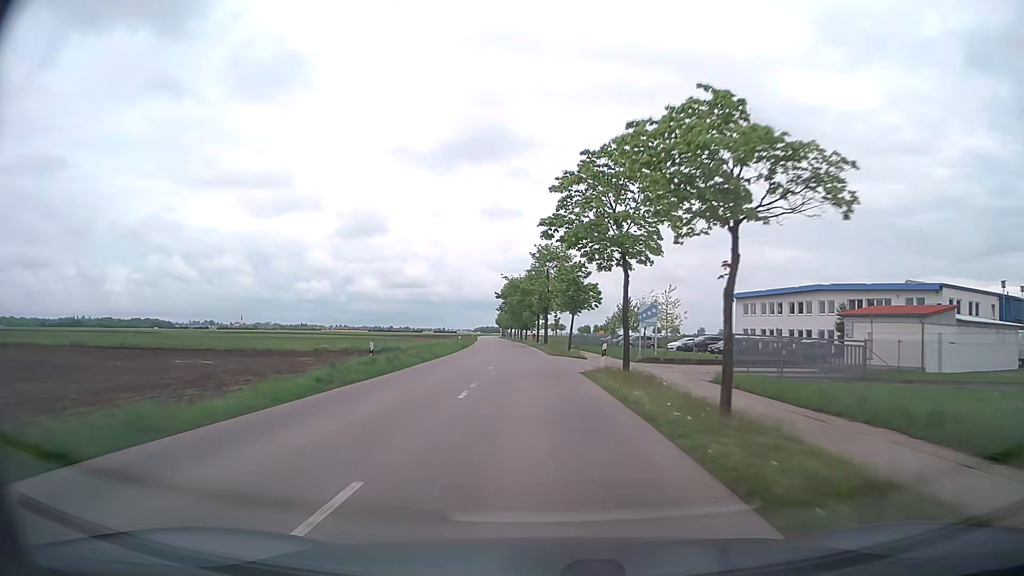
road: tertiary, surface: asphalt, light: Day
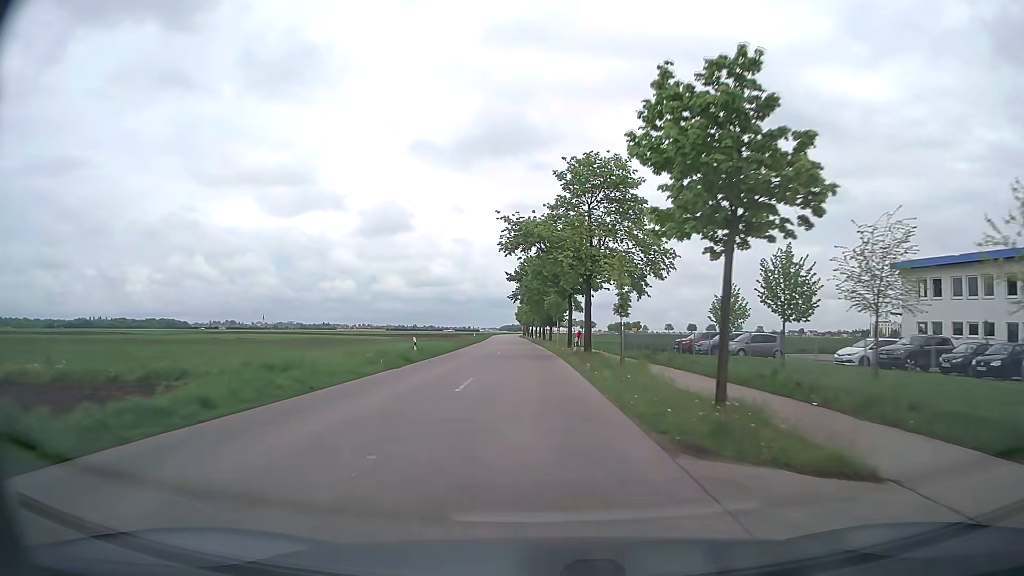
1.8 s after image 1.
(-0.5, +35.0) m; -2°
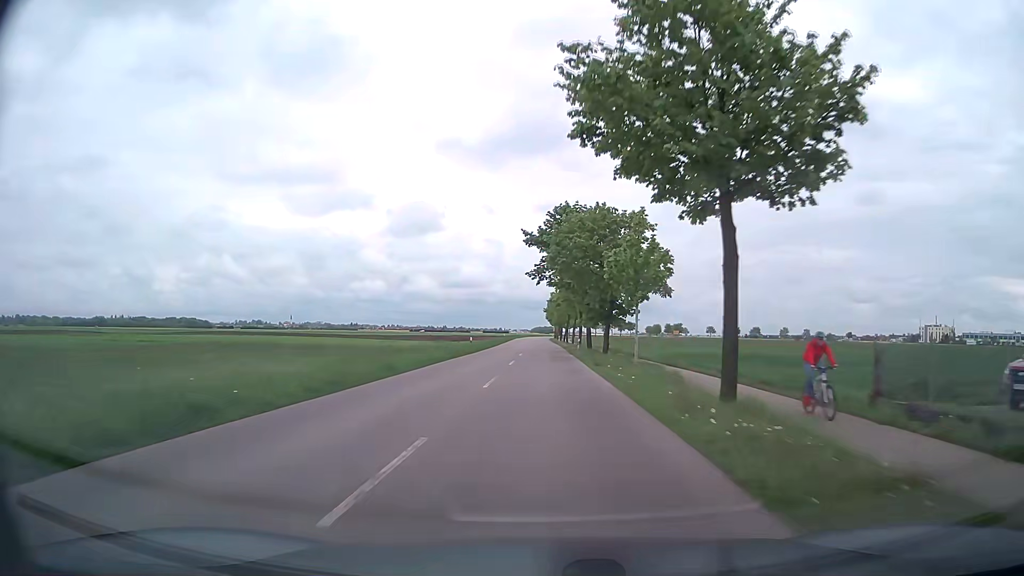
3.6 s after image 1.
(-0.9, +34.8) m; -3°
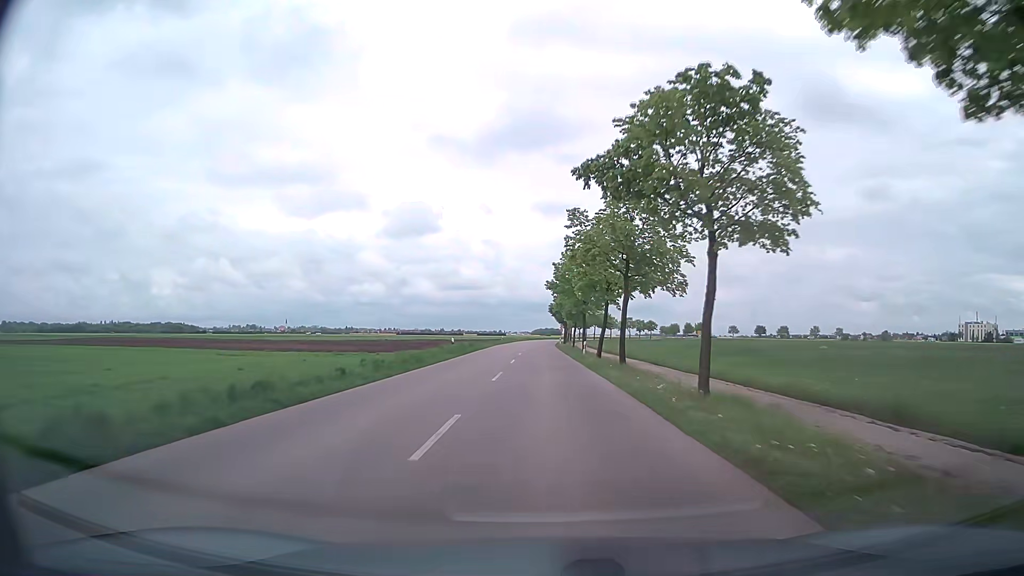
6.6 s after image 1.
(-0.1, +57.8) m; 0°
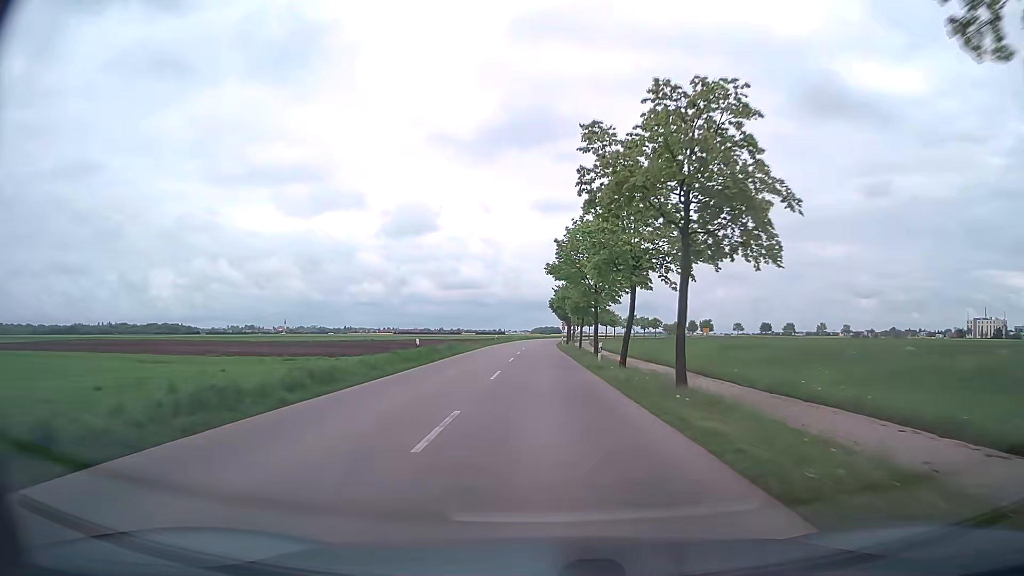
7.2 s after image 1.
(0.0, +11.6) m; 0°
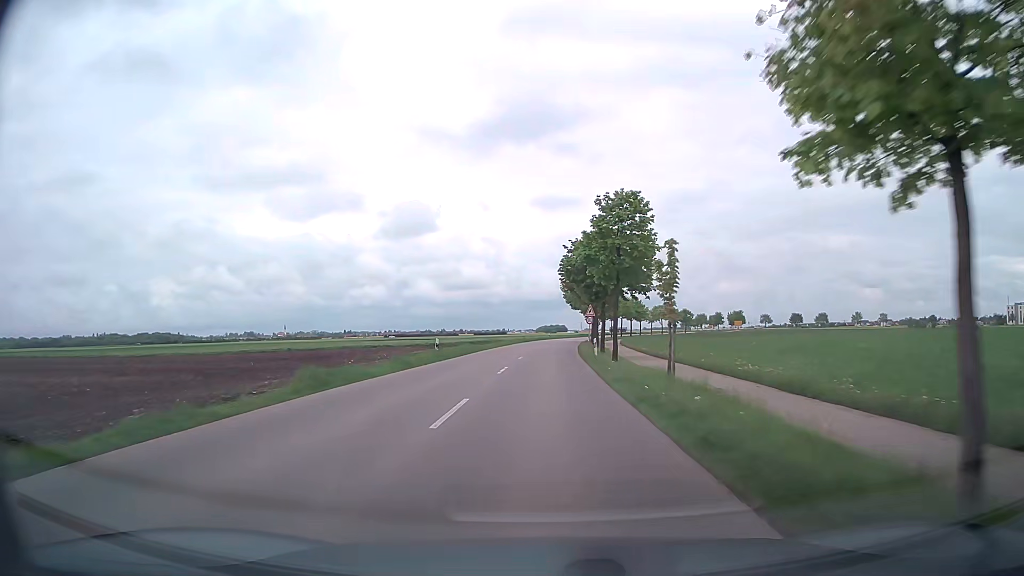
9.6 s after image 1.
(-0.2, +46.4) m; -1°
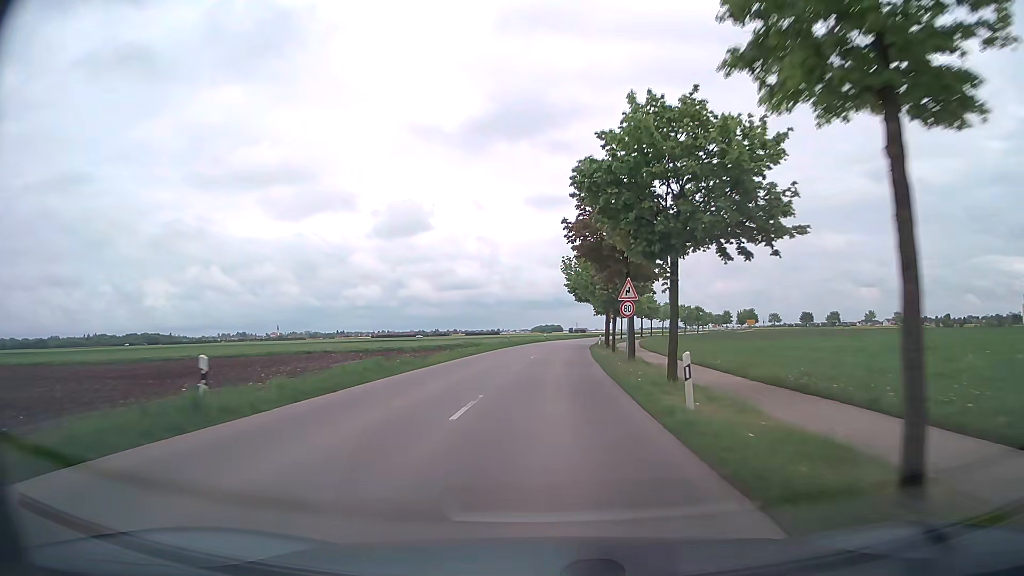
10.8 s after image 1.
(+0.1, +23.1) m; 0°
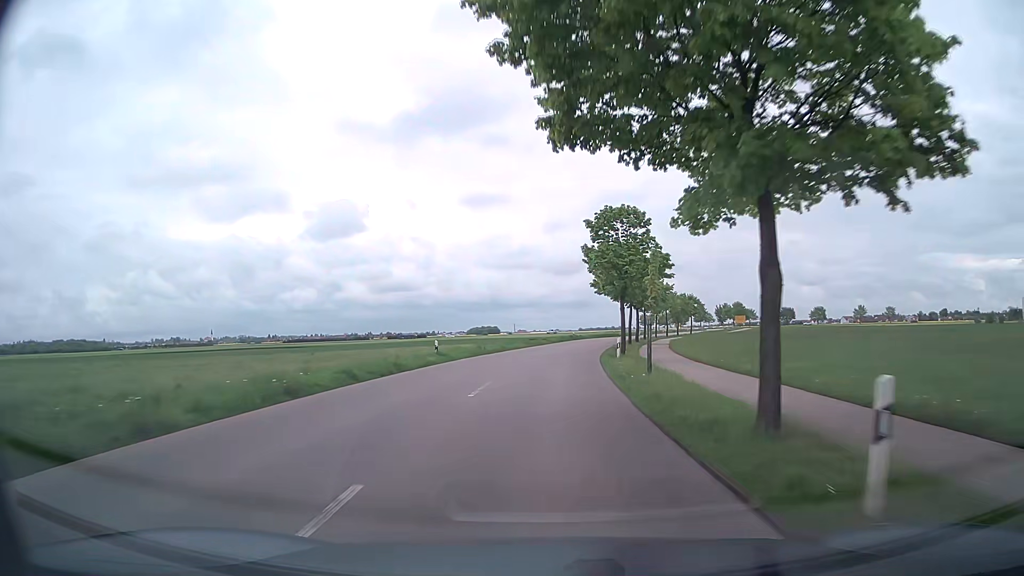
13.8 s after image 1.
(+2.0, +56.3) m; +5°
(0, +10) (0, +20) (+1, +30) (+2, +40) (+3, +50) (+4, +60) (+6, +70) (+8, +79) (+11, +89) (+14, +99) m
